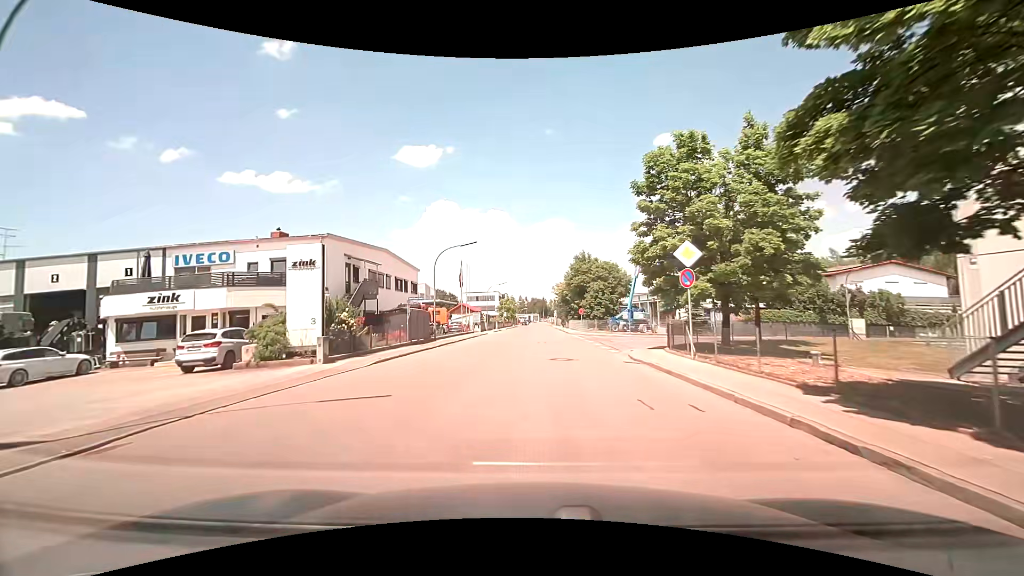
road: unclassified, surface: asphalt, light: Day
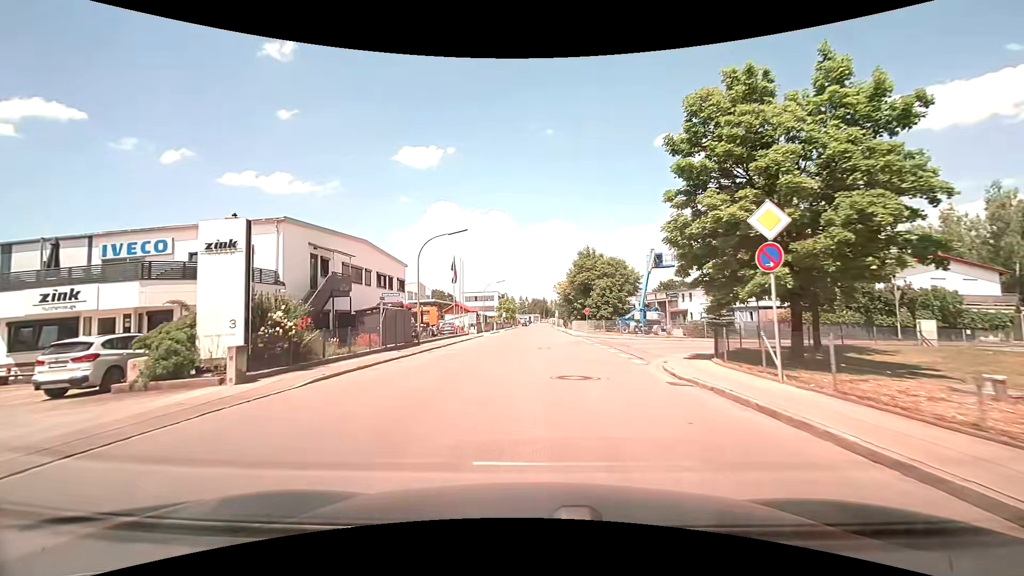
(0.0, +5.4) m; +1°
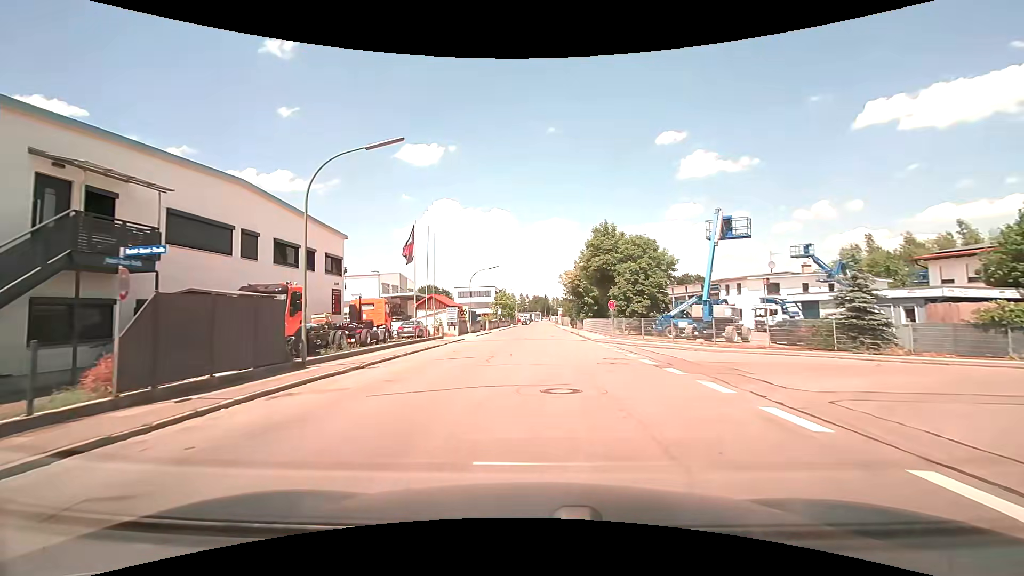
(-0.3, +15.9) m; -1°
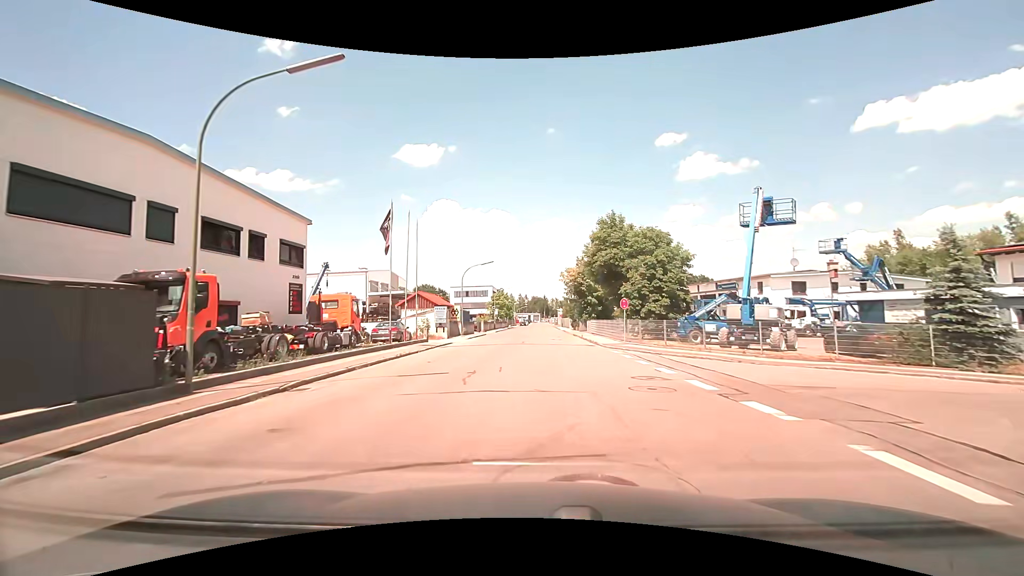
(0.0, +5.2) m; 0°
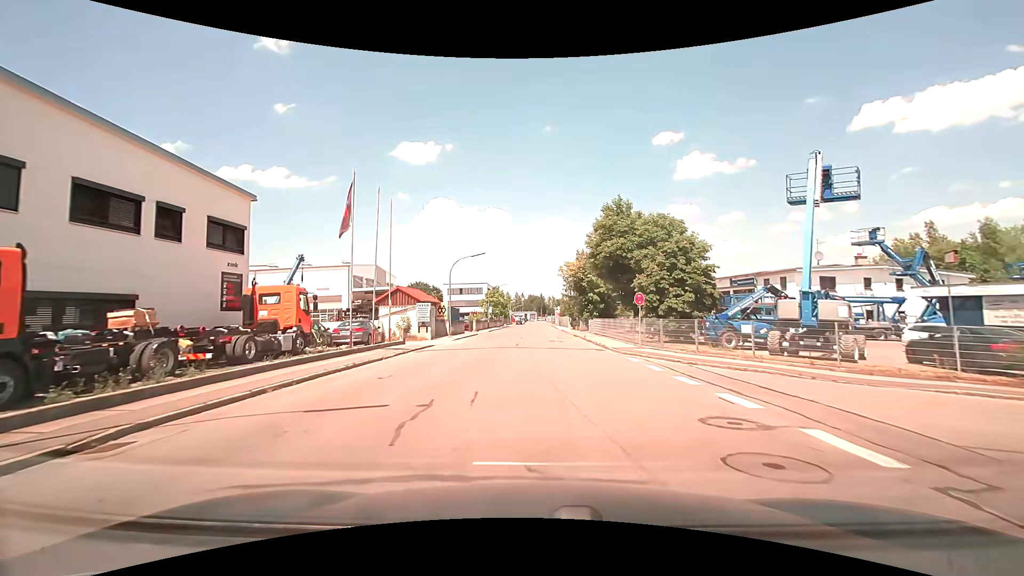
(0.0, +5.2) m; 0°
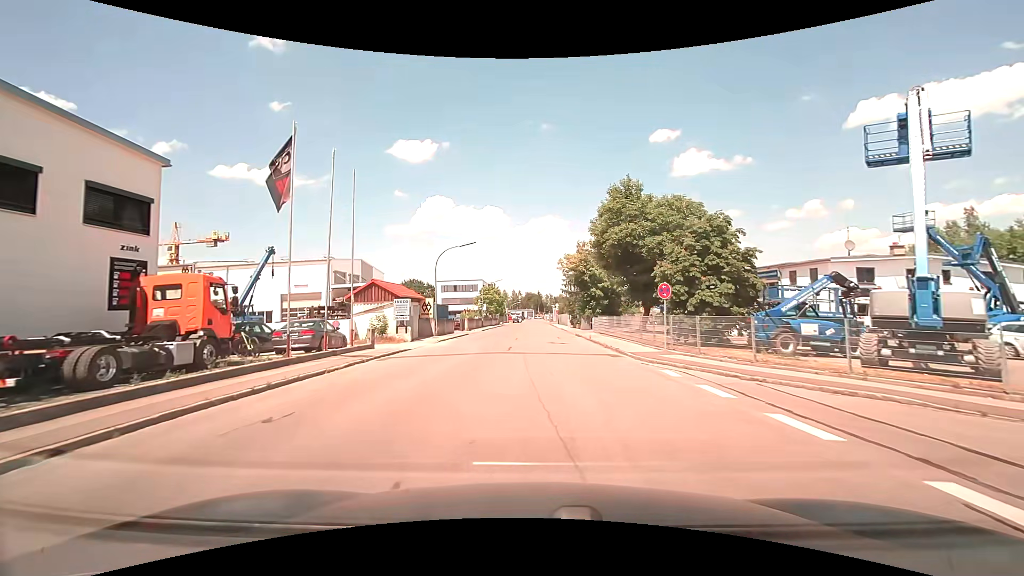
(0.0, +5.2) m; +1°
